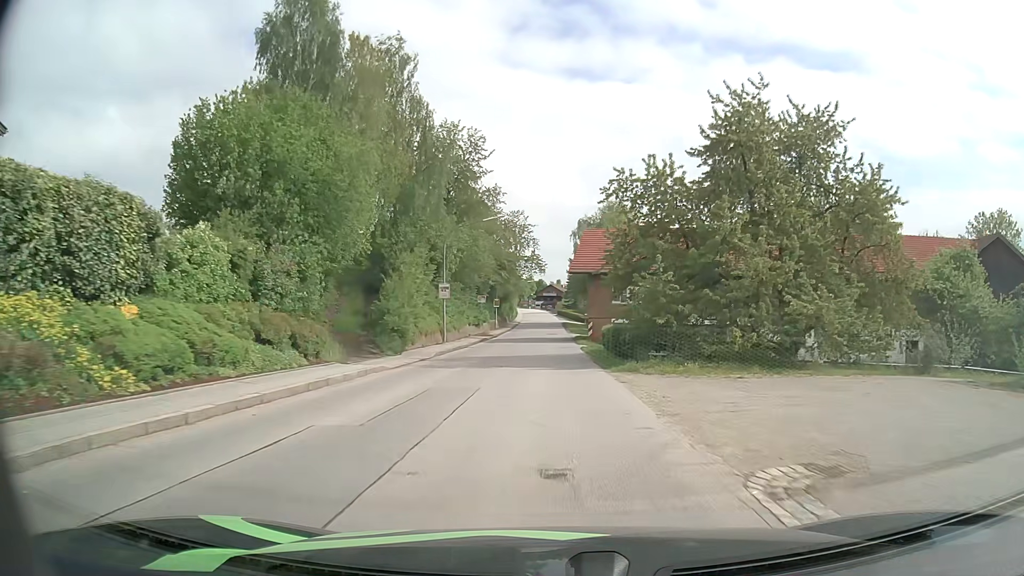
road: secondary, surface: asphalt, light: Day
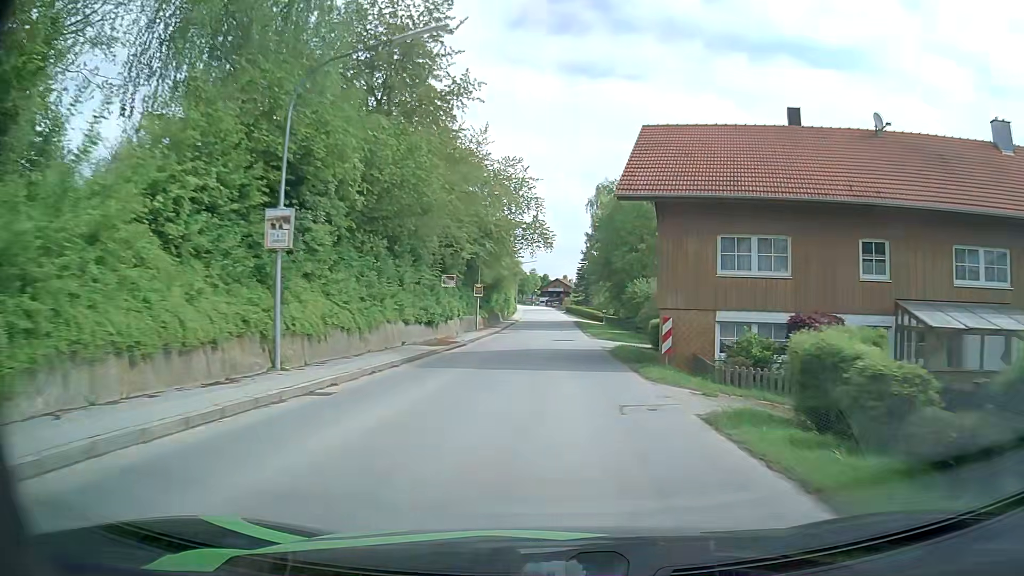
(-0.4, +26.9) m; 0°
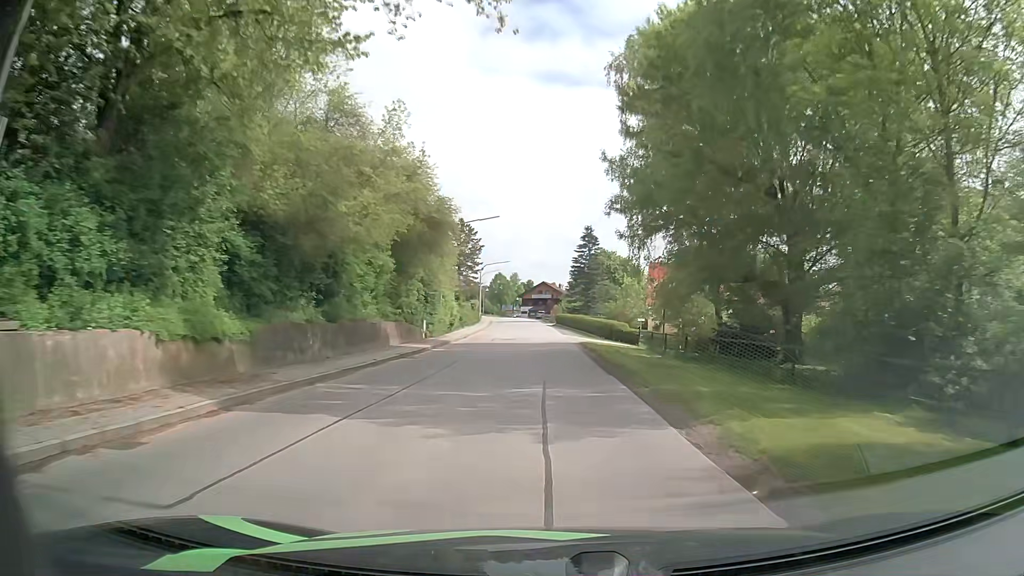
(+0.8, +46.7) m; +1°
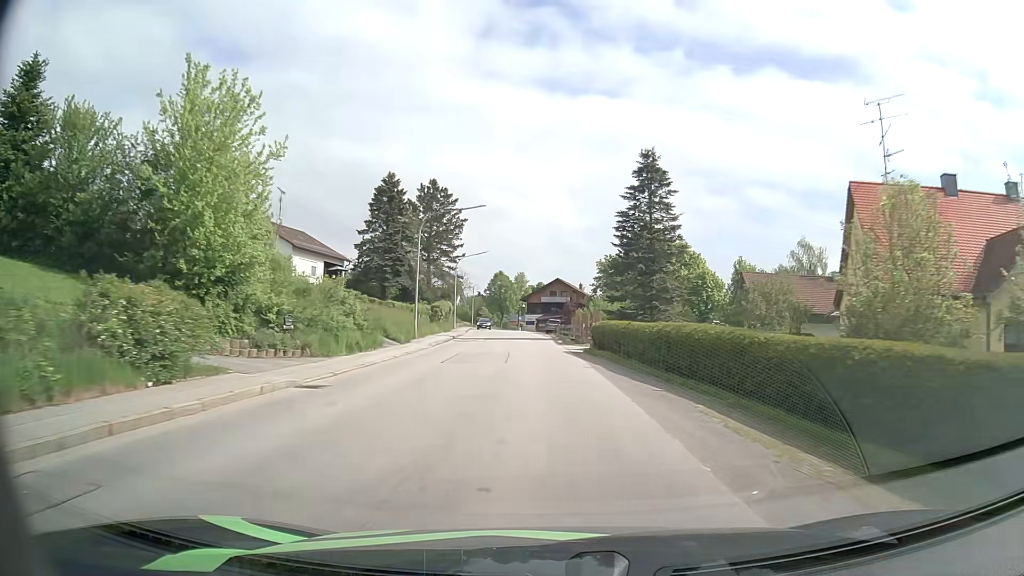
(-0.3, +46.8) m; -1°
(0, +10) (0, +20) (0, +30) (-1, +40) (-2, +50) (-2, +60) (-3, +70) (-4, +80) (-5, +90) (-6, +100) m
